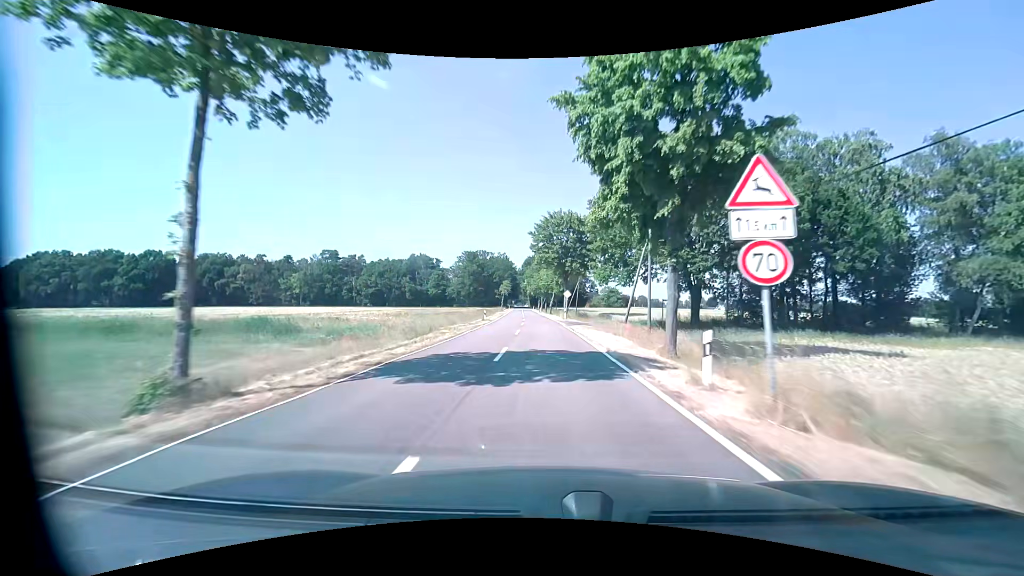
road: tertiary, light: Day
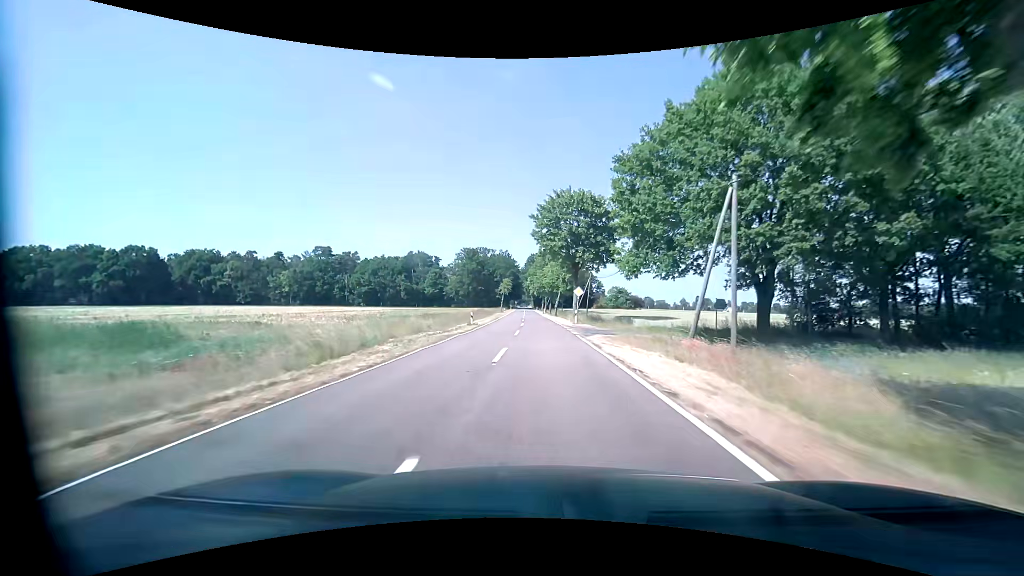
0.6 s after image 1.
(0.0, +11.8) m; 0°
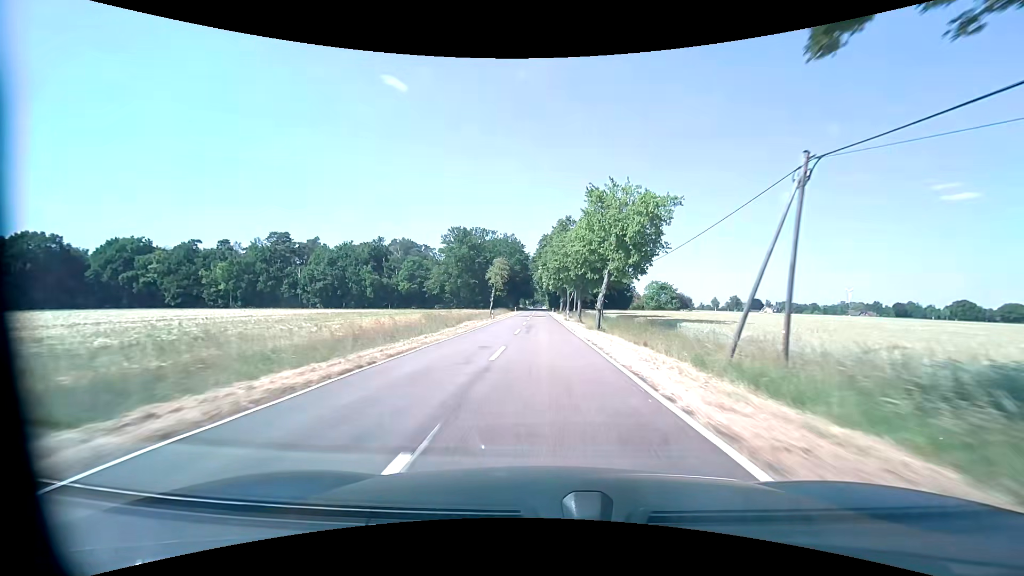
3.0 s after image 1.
(-0.9, +47.1) m; -2°
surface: asphalt
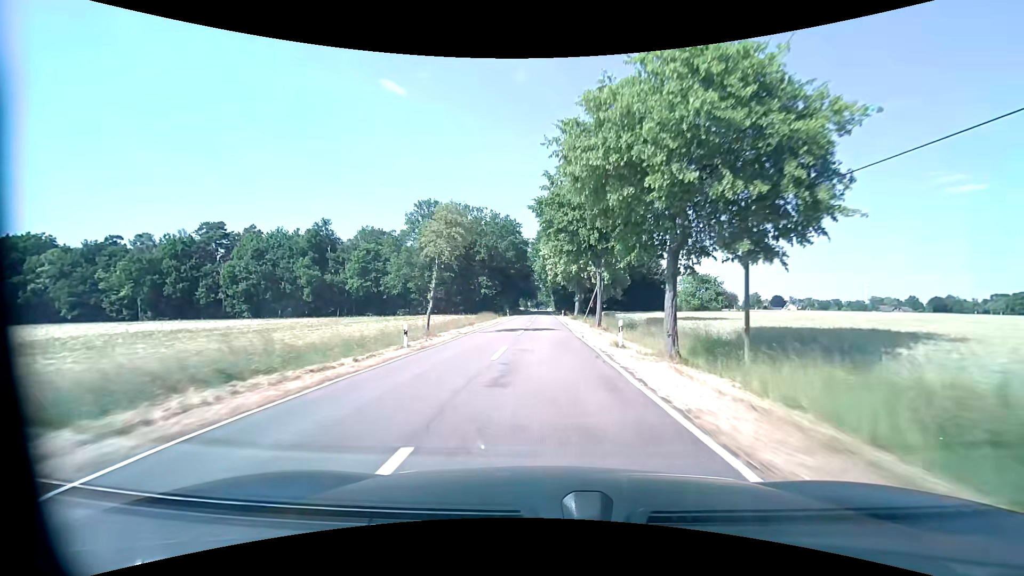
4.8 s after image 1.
(-0.1, +35.3) m; -1°
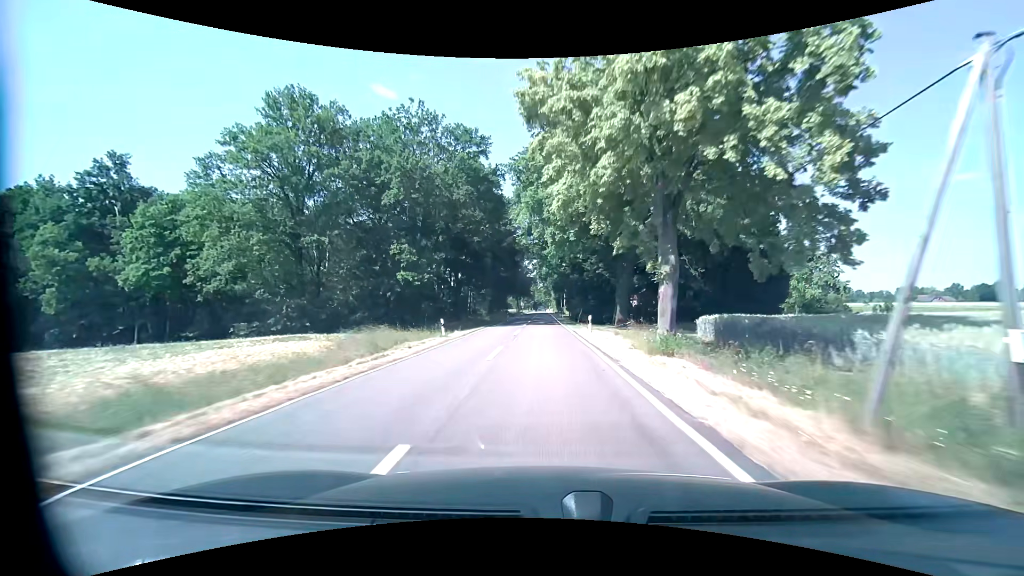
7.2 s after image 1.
(+0.1, +47.1) m; 0°
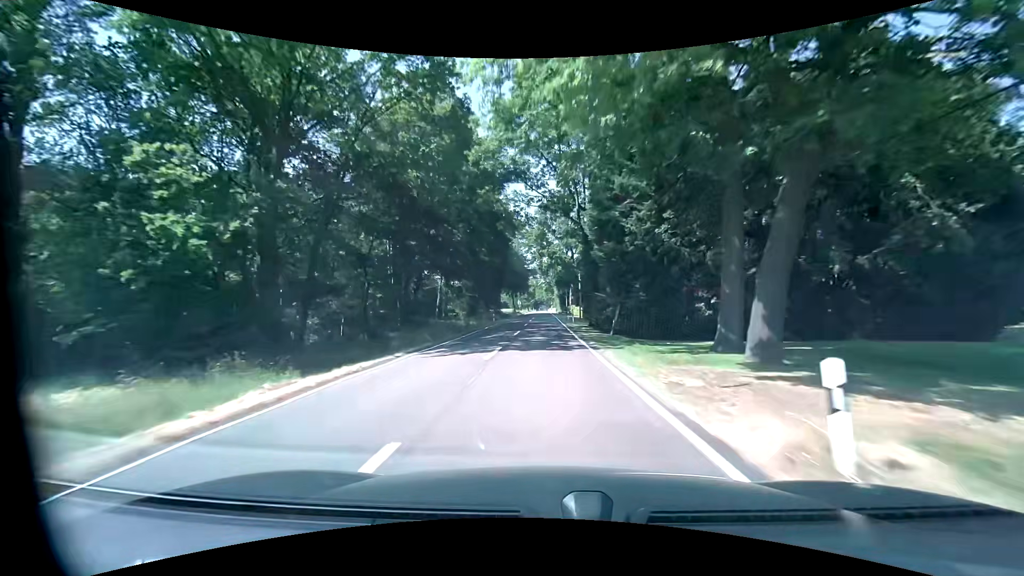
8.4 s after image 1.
(-0.1, +23.6) m; 0°
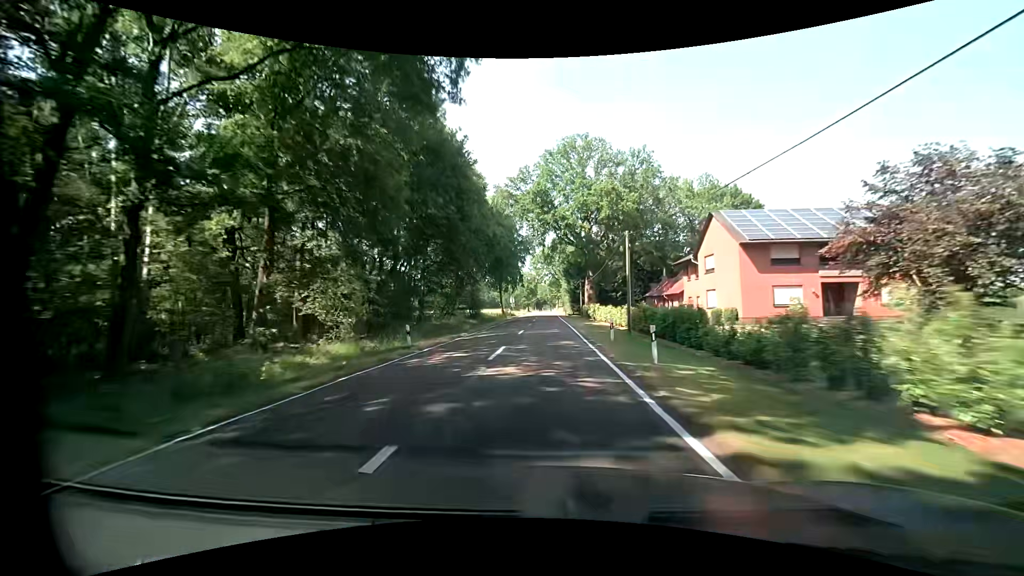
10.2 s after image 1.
(-0.1, +35.4) m; 0°
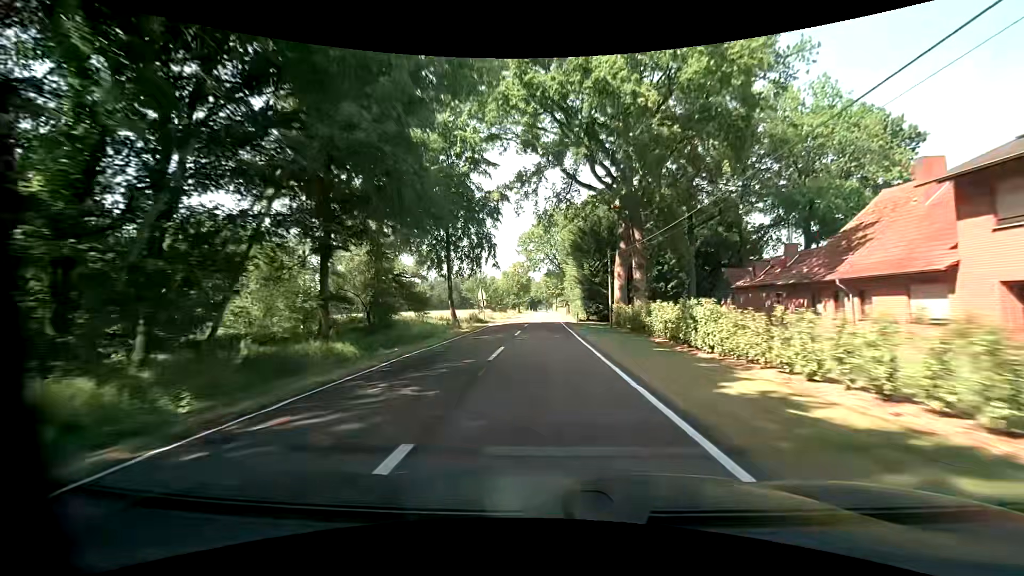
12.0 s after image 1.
(-0.1, +35.4) m; 0°
(0, +10) (0, +20) (0, +30) (0, +40) (0, +50) (0, +60) (0, +70) (0, +80) (0, +90) (0, +100) m
